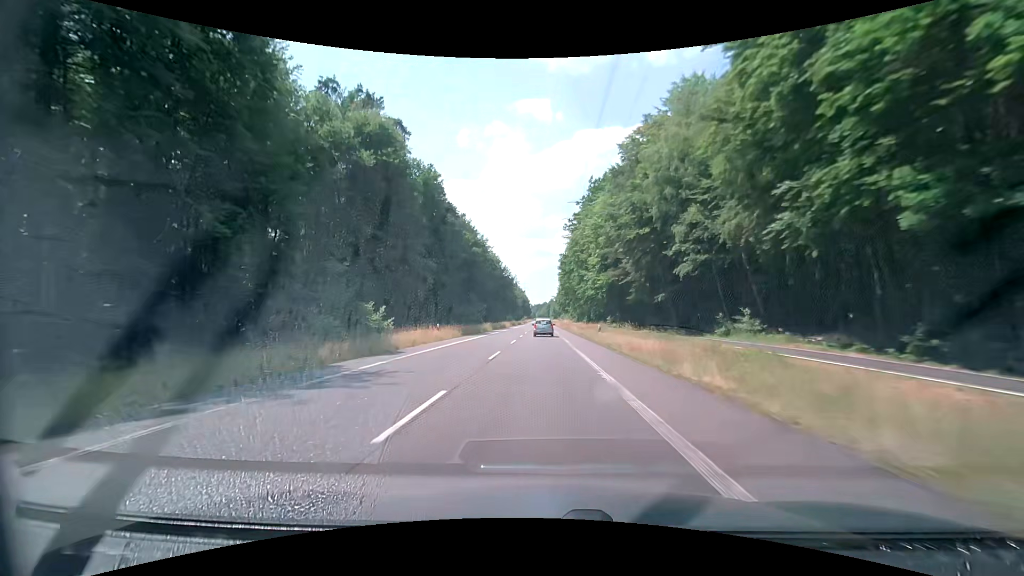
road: secondary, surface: asphalt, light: Day
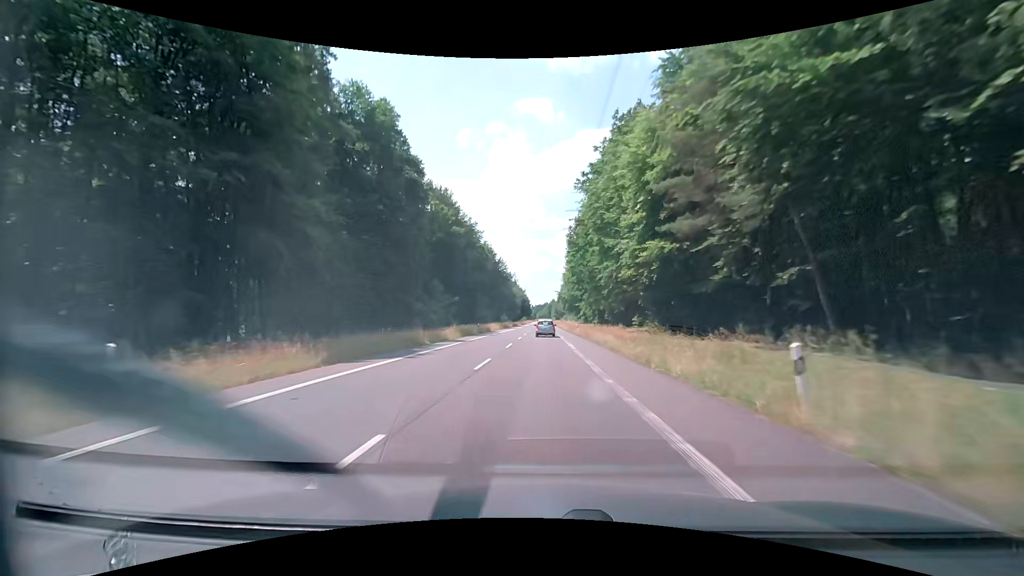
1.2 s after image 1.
(+0.1, +27.7) m; 0°
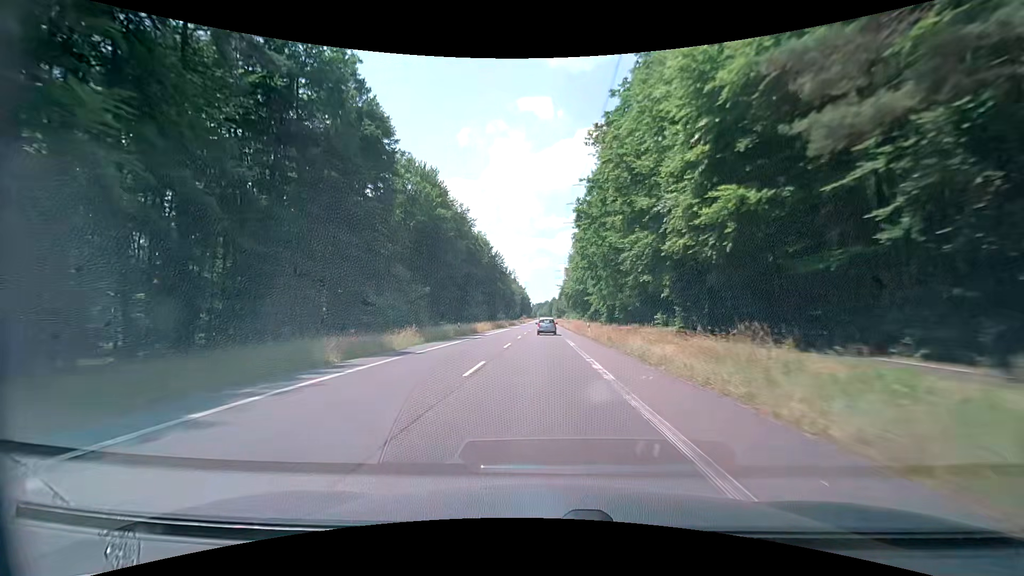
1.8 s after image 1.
(0.0, +13.9) m; 0°
(0, +10) (0, +20) (0, +30) (0, +40) (0, +50) (0, +60) (0, +70) (0, +80) (0, +90) (0, +100) m
